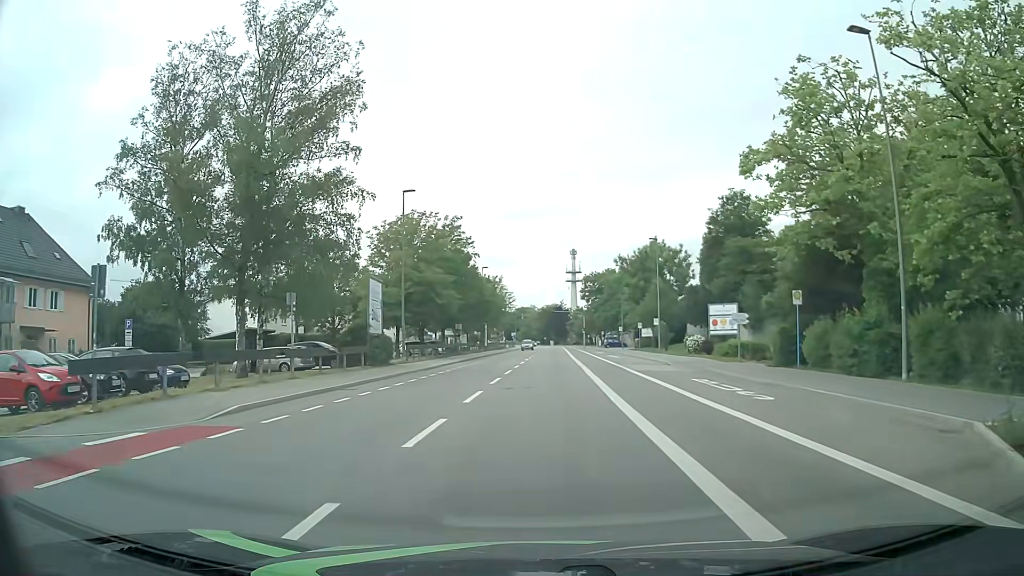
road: tertiary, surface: asphalt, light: Day
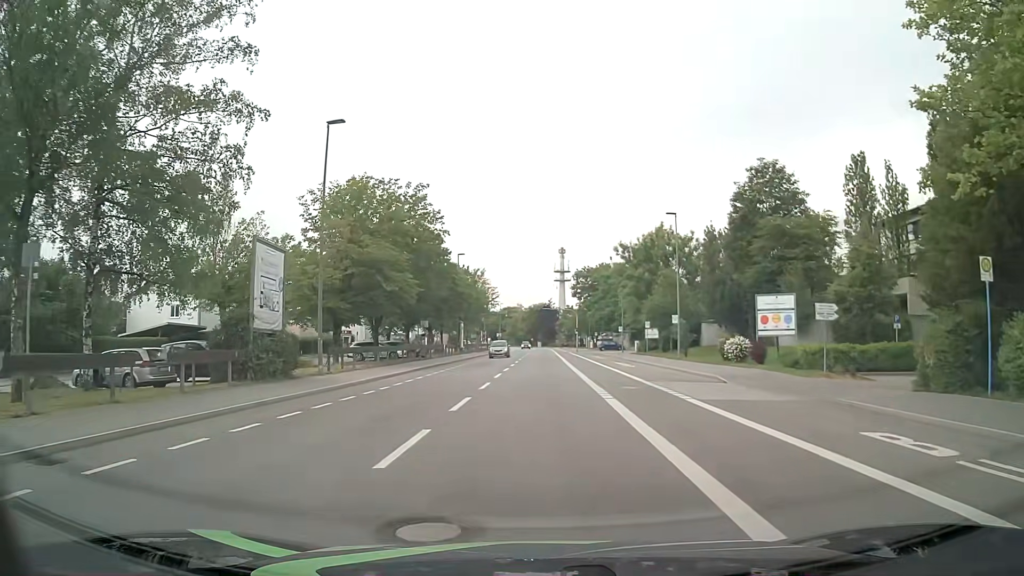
(+0.1, +13.4) m; +1°
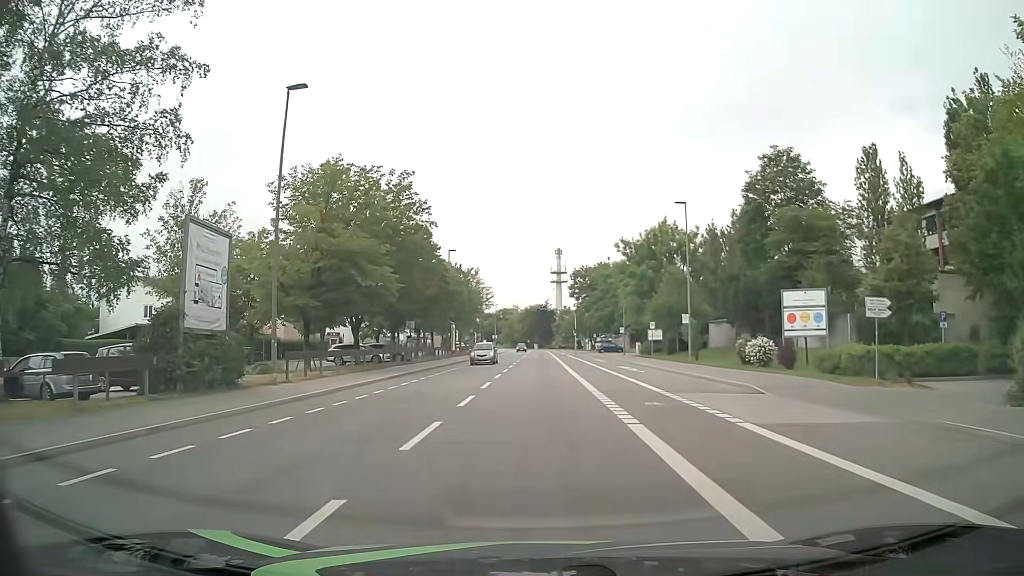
(0.0, +4.5) m; 0°
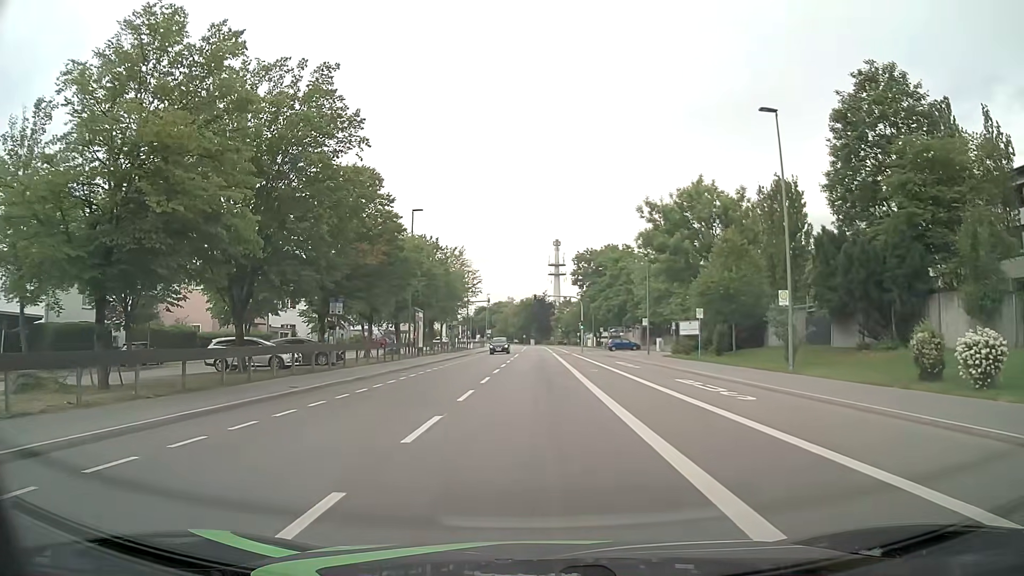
(0.0, +17.9) m; 0°
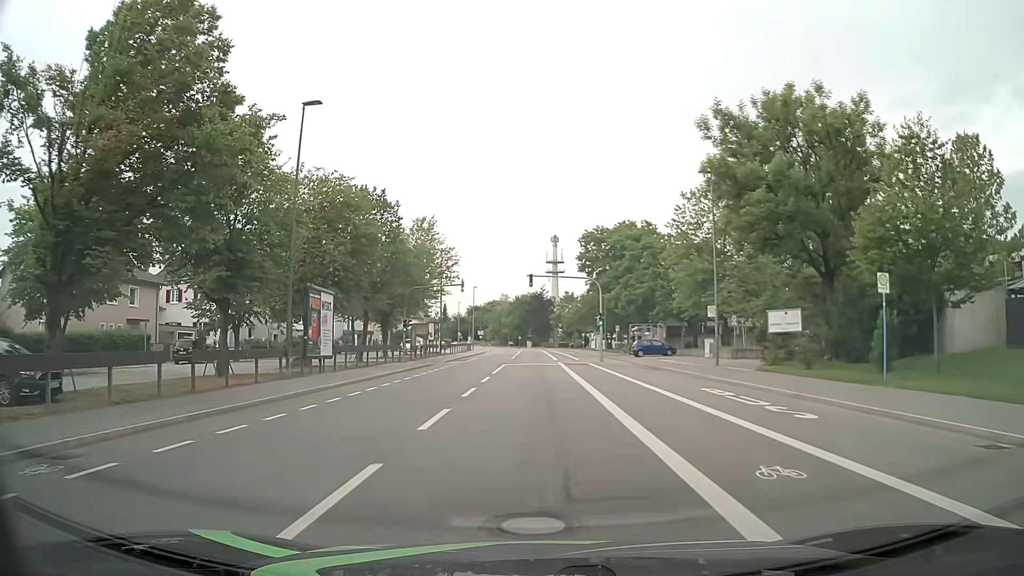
(0.0, +22.5) m; 0°
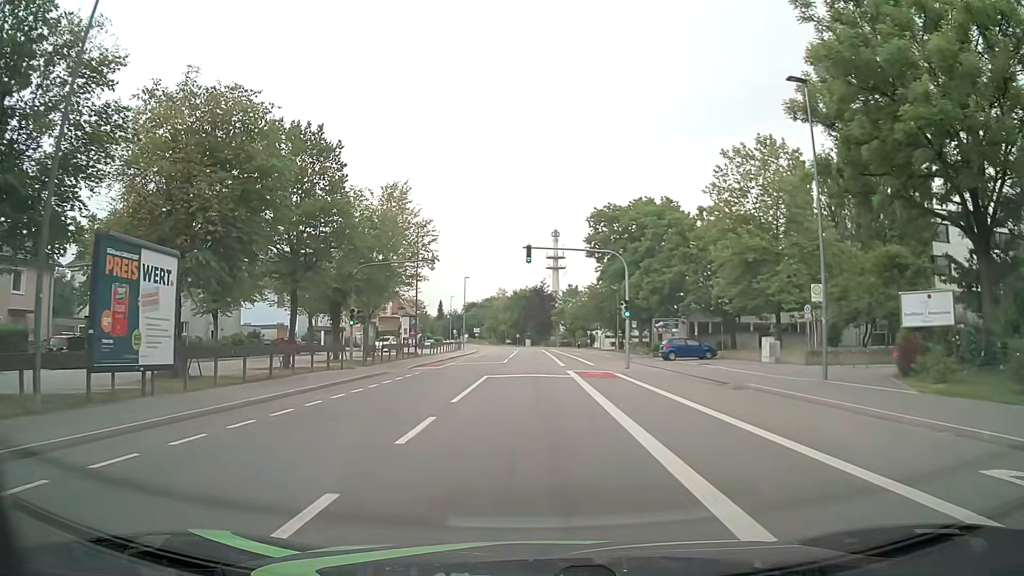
(+0.1, +13.5) m; +1°
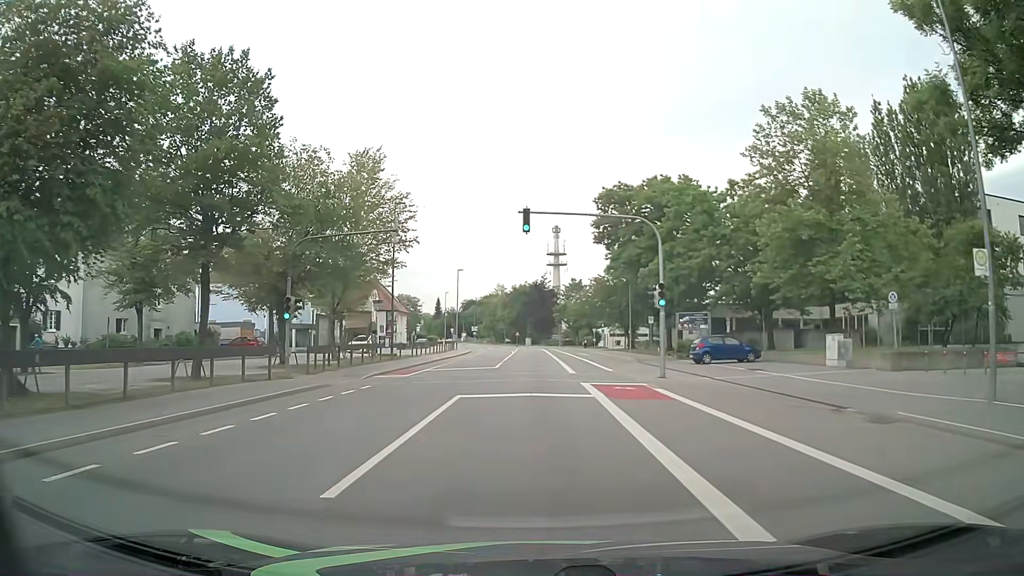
(0.0, +9.0) m; -1°
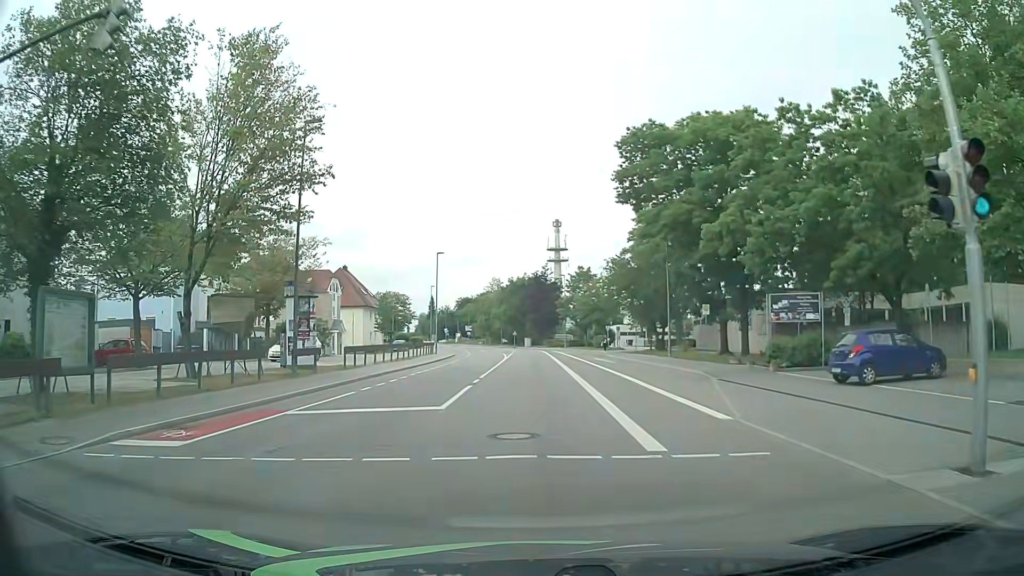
(0.0, +18.1) m; 0°
(0, +10) (0, +20) (0, +30) (0, +40) (0, +50) (0, +60) (0, +70) (-1, +80) (-2, +90) (-3, +100) m
